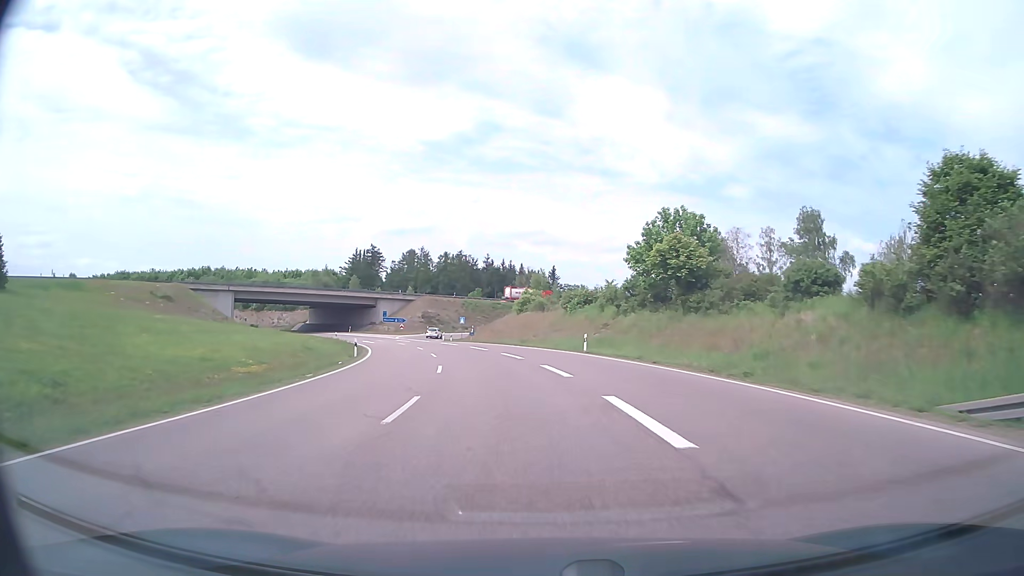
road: trunk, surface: asphalt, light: Day
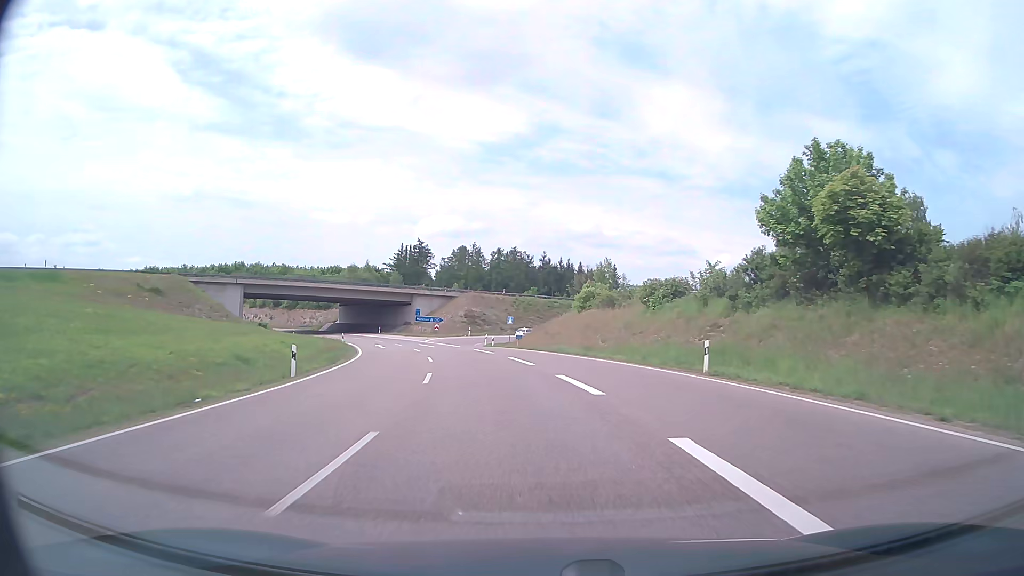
(-0.8, +17.1) m; -5°
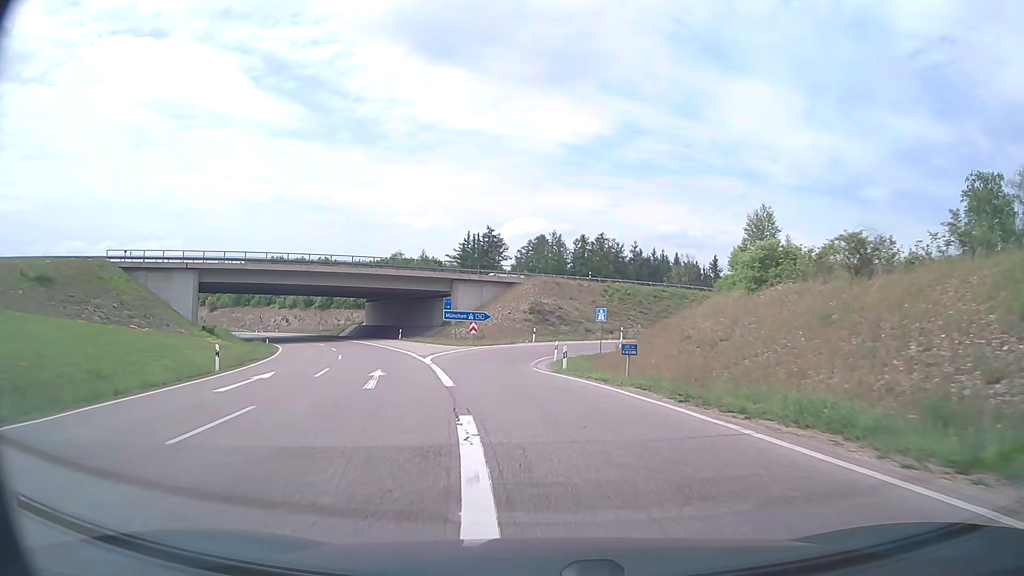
(-1.6, +33.9) m; -7°
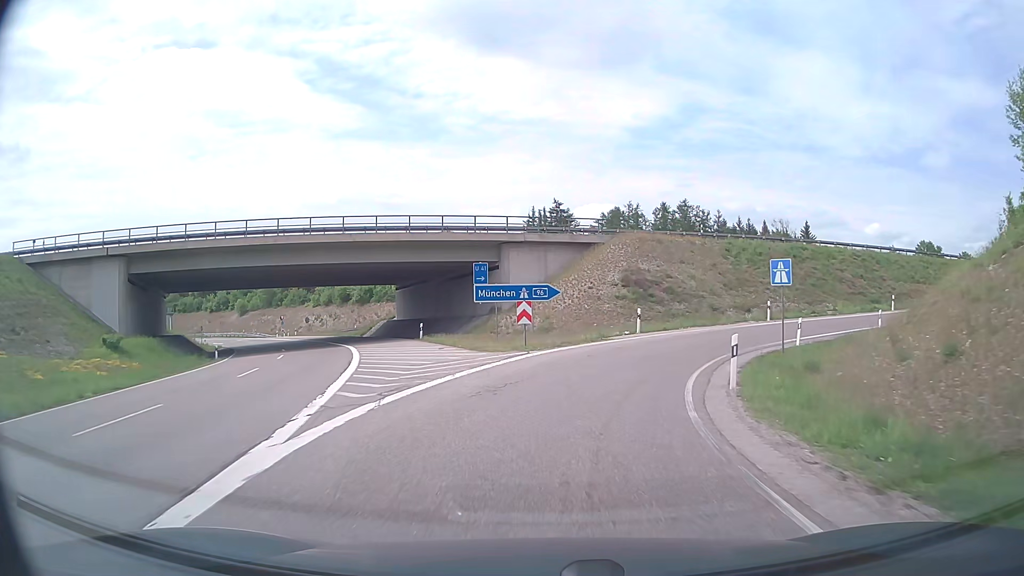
(-1.4, +23.0) m; -6°
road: motorway_link
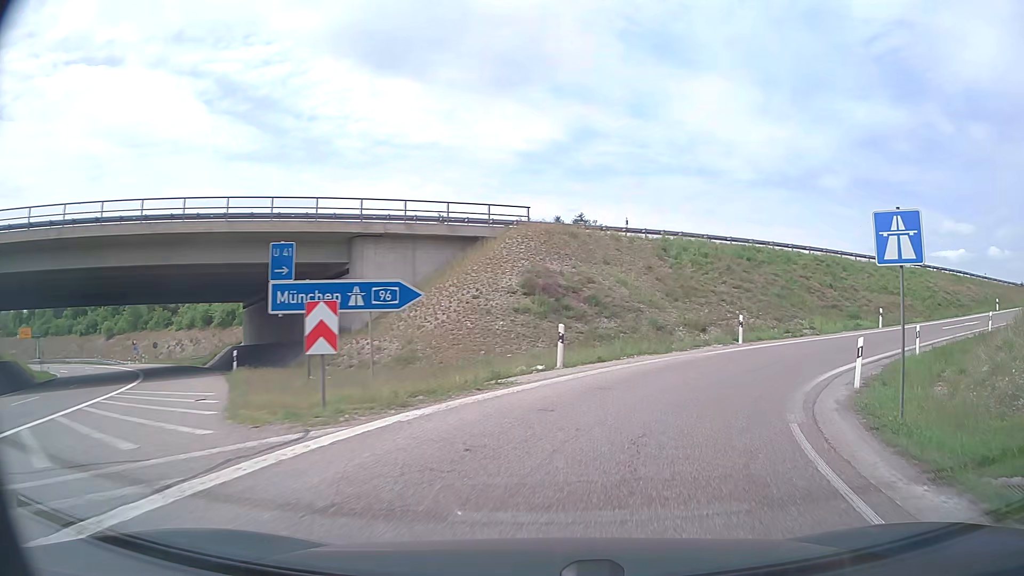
(+0.5, +12.8) m; +9°
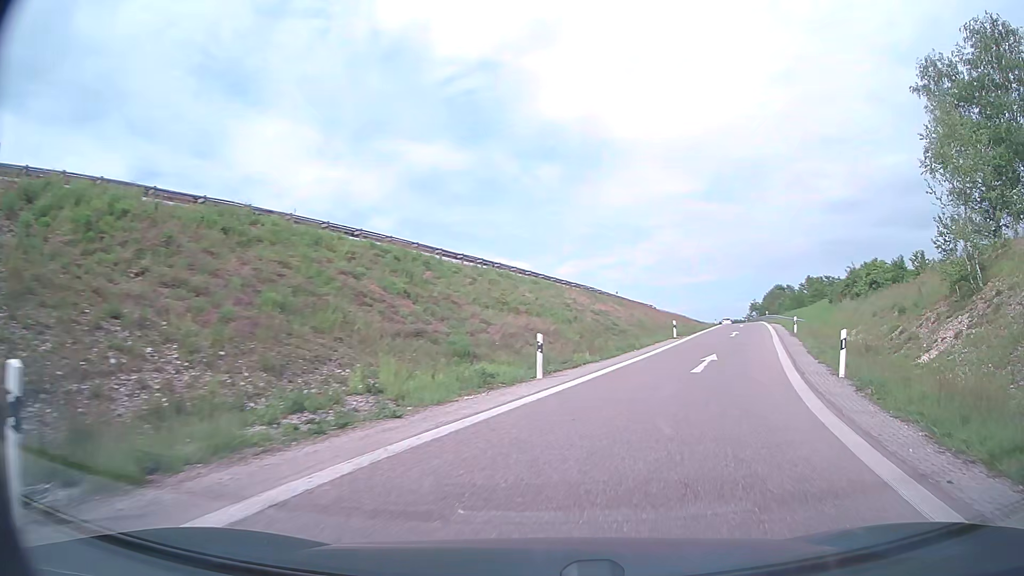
(+7.4, +21.4) m; +39°
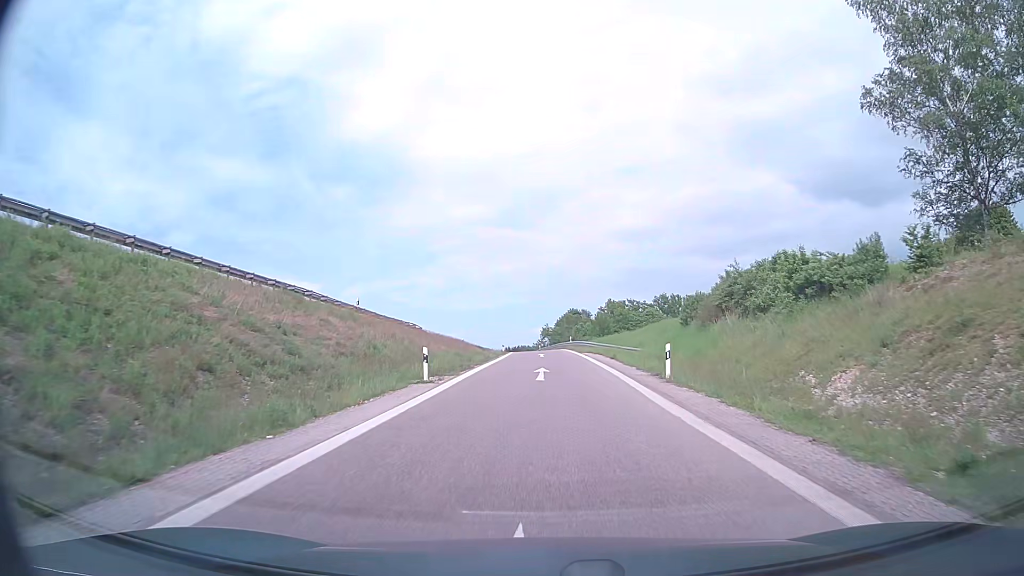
(+4.5, +19.3) m; +19°
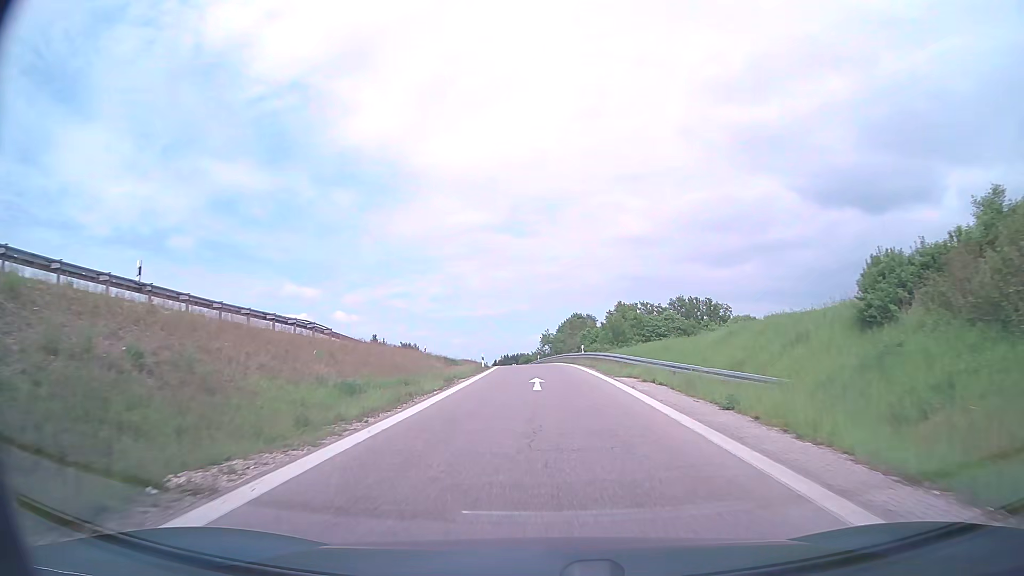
(+0.1, +23.3) m; 0°
(0, +10) (0, +20) (-1, +30) (-1, +40) (-2, +50) (-3, +60) (-3, +70) (-5, +80) (-6, +90) (-7, +100) m
